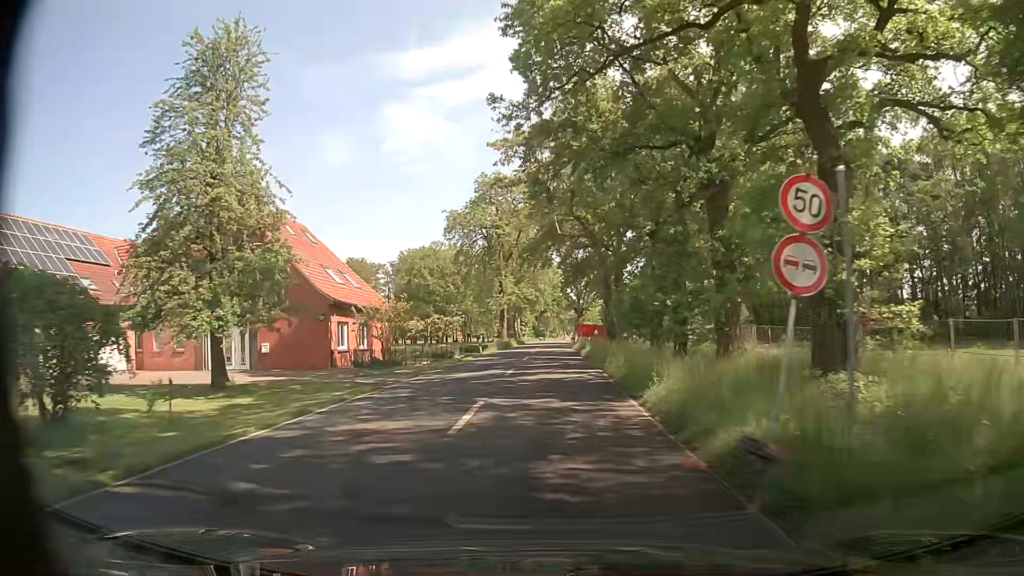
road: secondary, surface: asphalt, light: Day
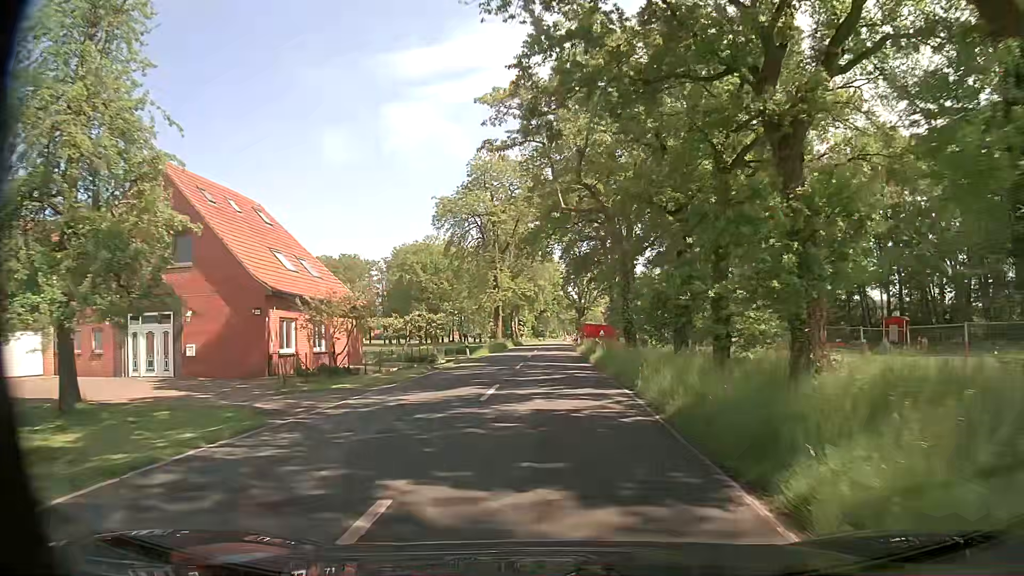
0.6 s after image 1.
(0.0, +7.6) m; 0°
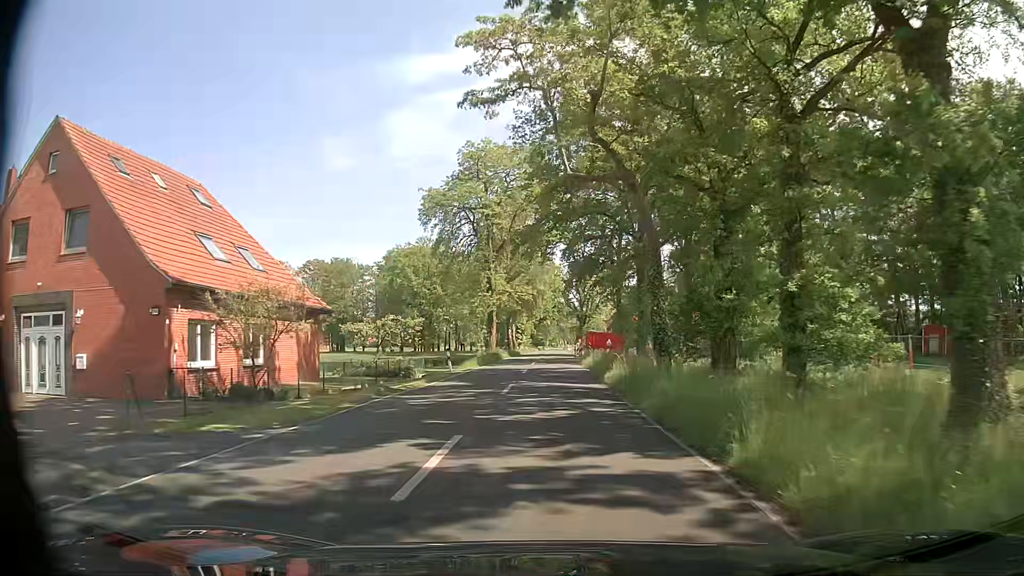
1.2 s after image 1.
(0.0, +7.4) m; +1°
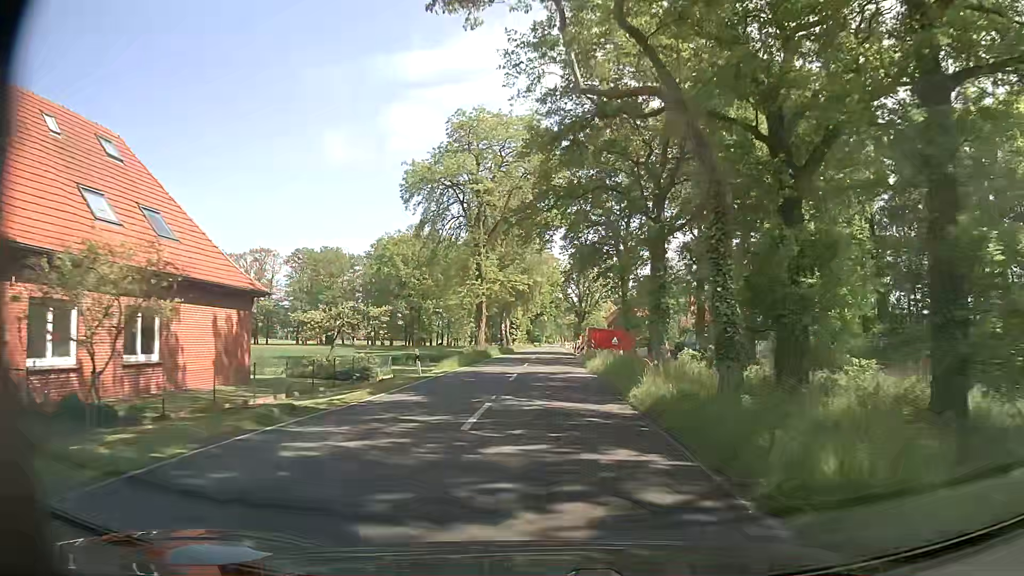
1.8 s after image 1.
(-0.1, +7.4) m; 0°
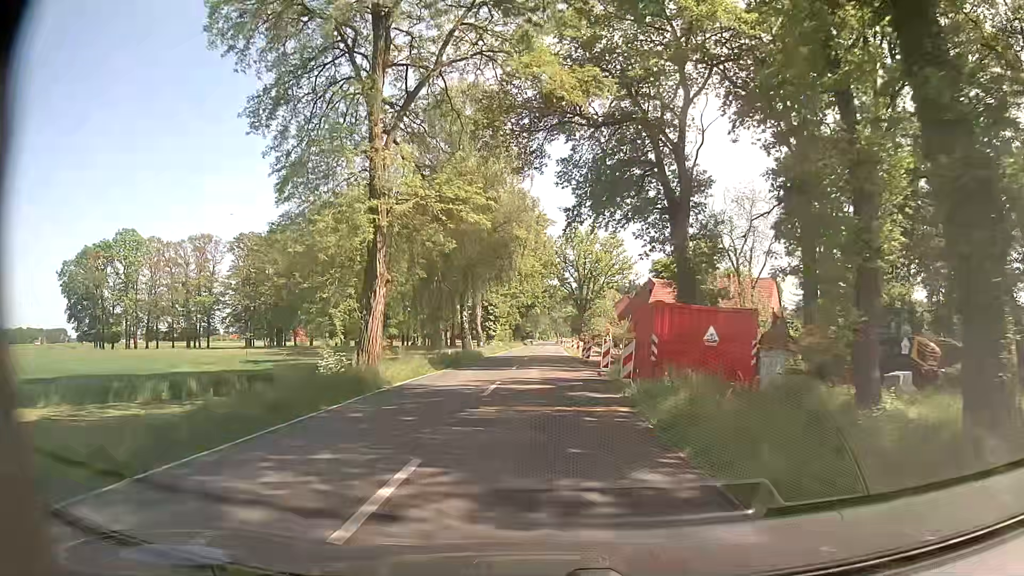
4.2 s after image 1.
(+0.1, +30.3) m; +1°
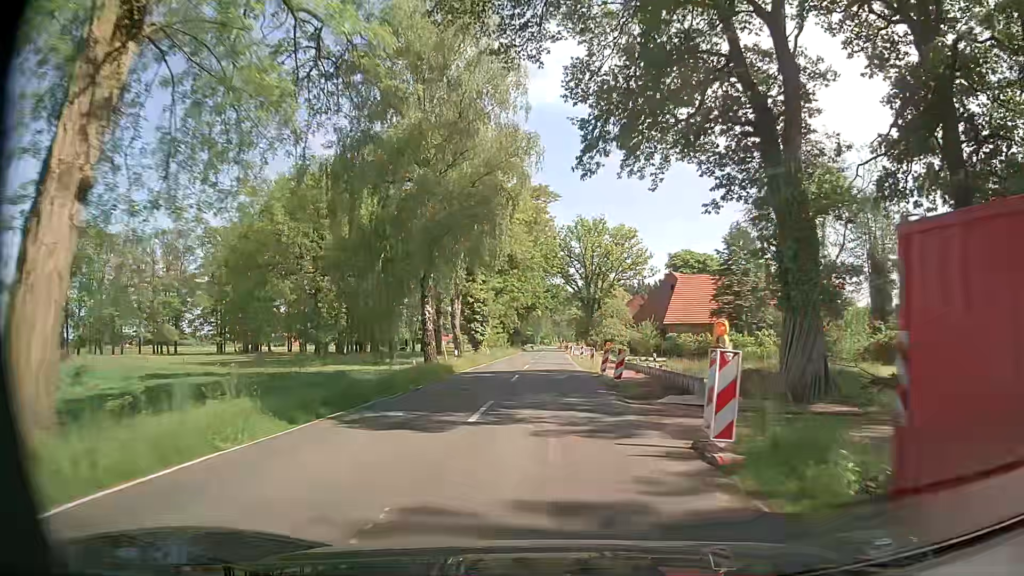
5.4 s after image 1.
(-0.1, +15.5) m; -1°
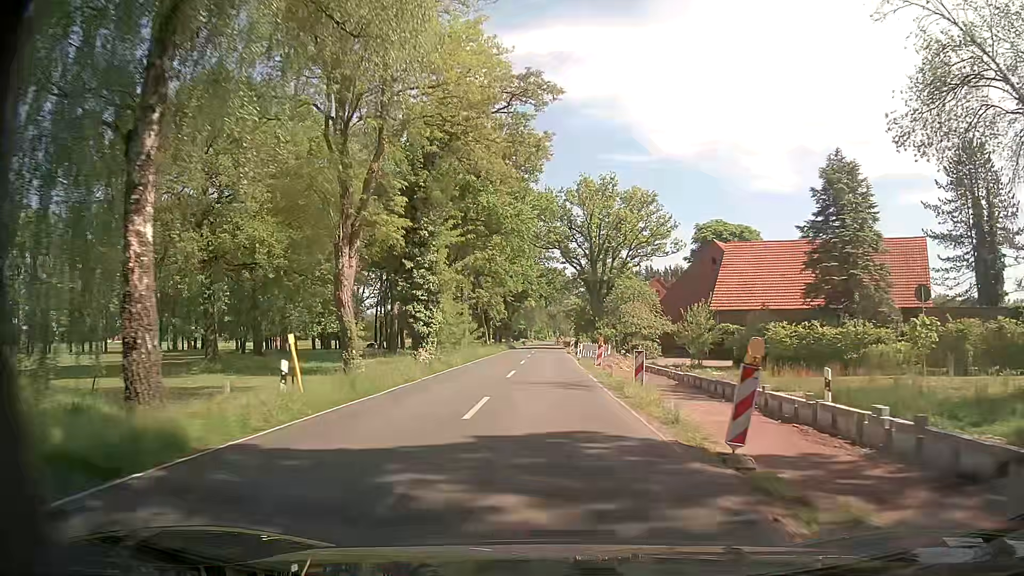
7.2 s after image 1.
(0.0, +23.6) m; +1°
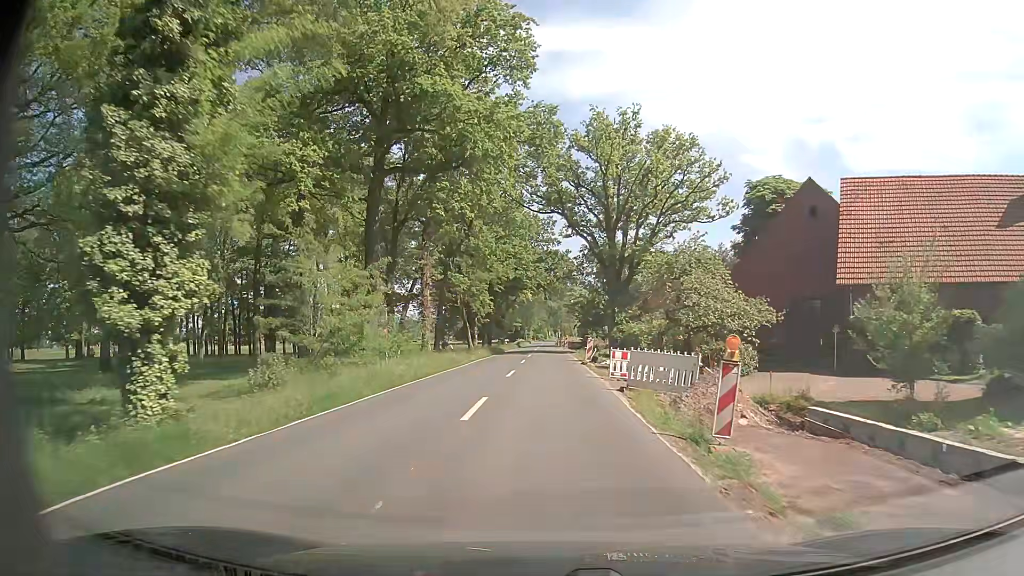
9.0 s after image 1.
(-0.1, +23.6) m; -1°
(0, +10) (0, +20) (0, +30) (0, +40) (0, +50) (+1, +60) (+1, +70) (+1, +80) (+1, +90) (+1, +100) m
